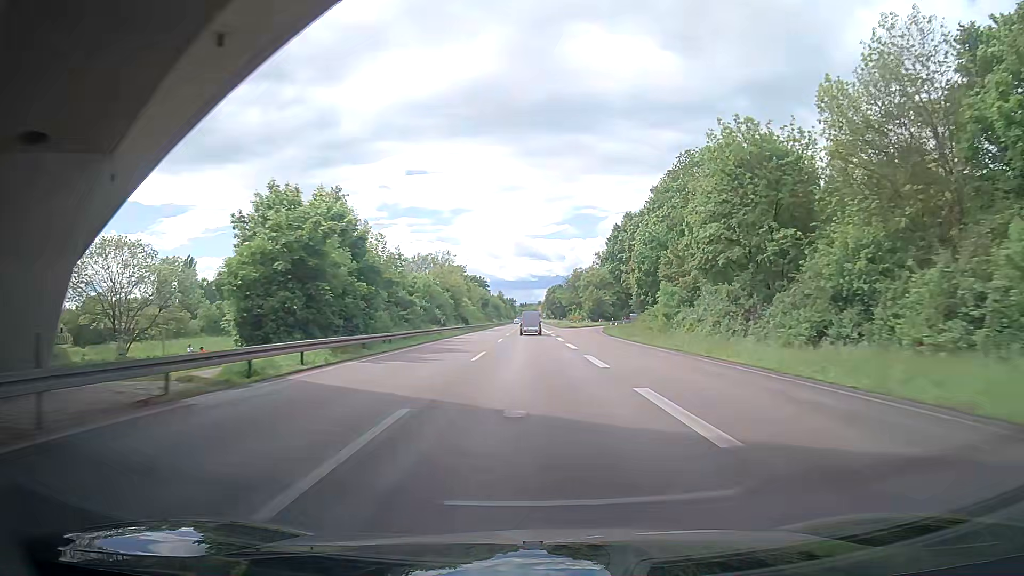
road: trunk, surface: asphalt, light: Day
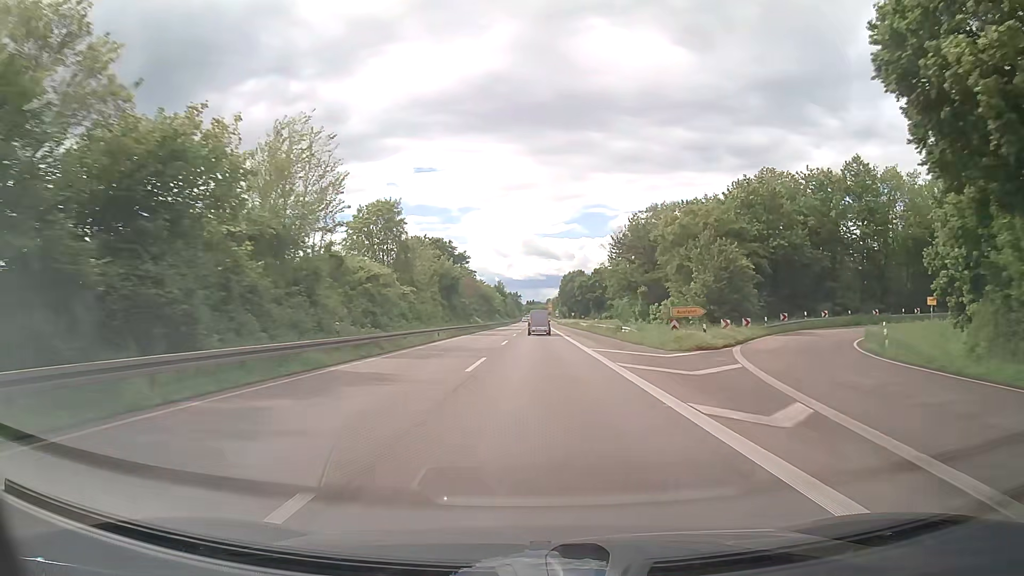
(+1.1, +78.4) m; 0°
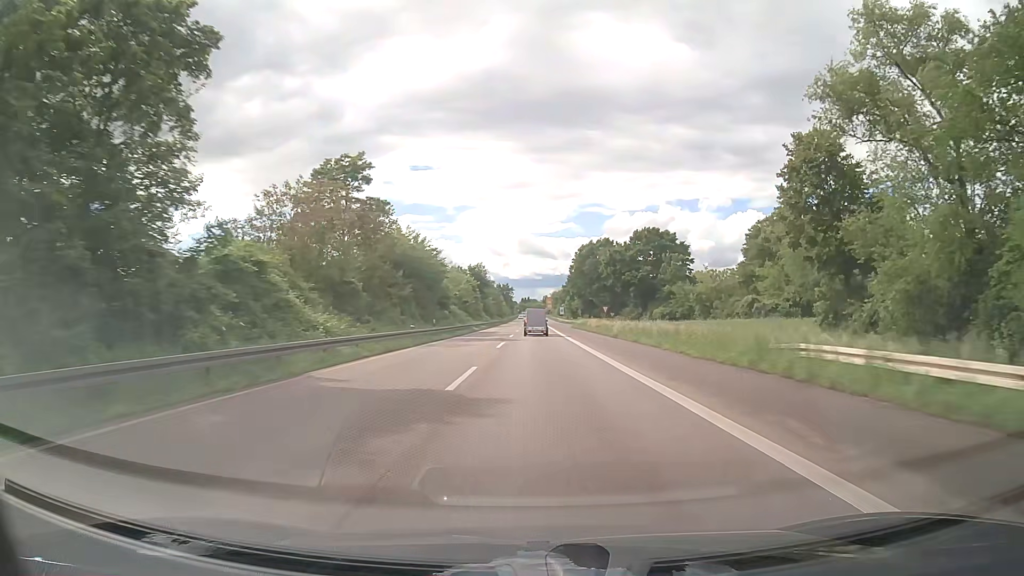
(+0.5, +78.3) m; +1°
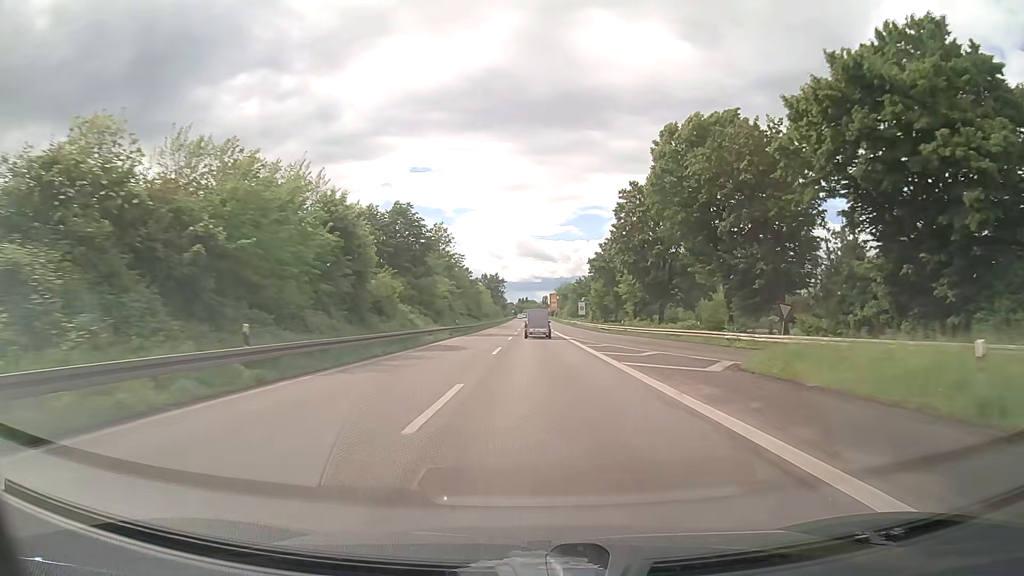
(-0.1, +78.2) m; 0°
(0, +10) (0, +20) (0, +30) (0, +40) (0, +50) (0, +60) (0, +70) (0, +80) (0, +90) (0, +100) m
